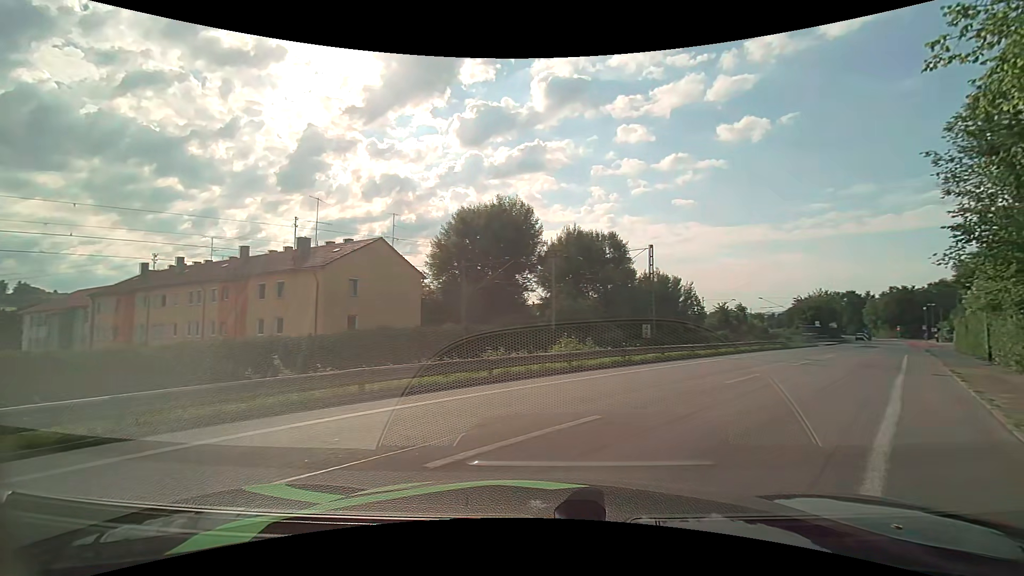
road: unclassified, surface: asphalt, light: Day
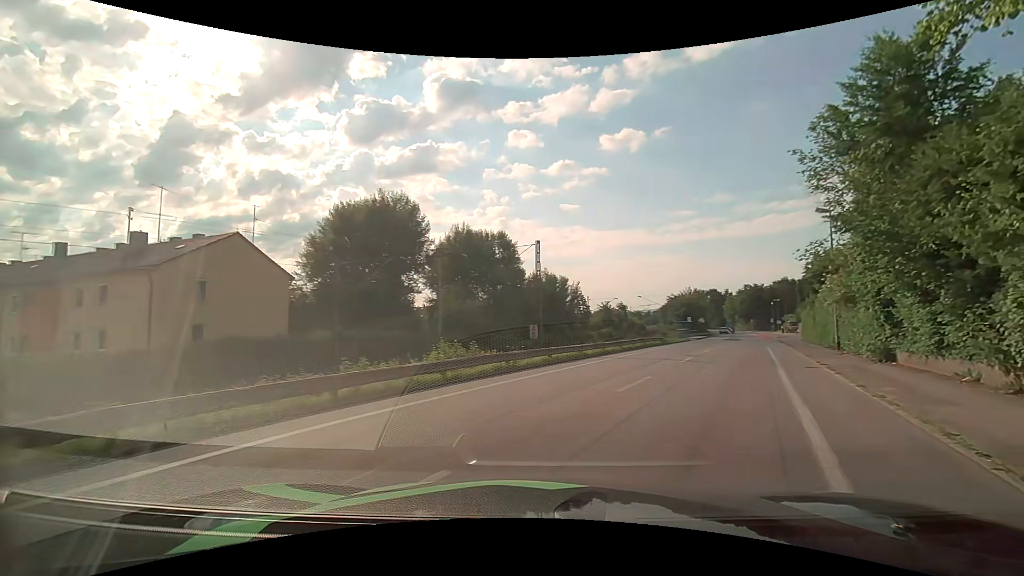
(+0.3, +2.6) m; +12°
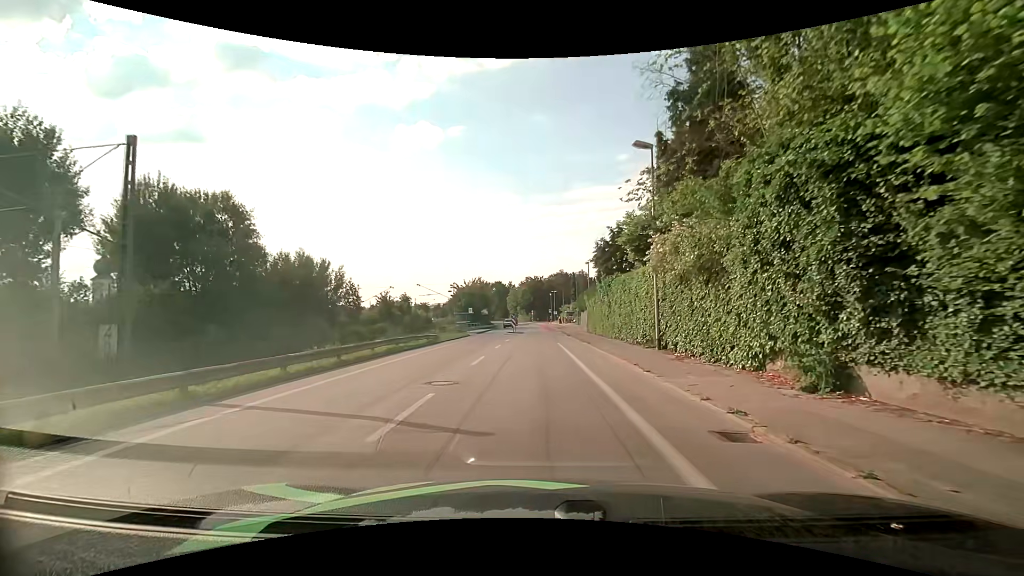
(+4.3, +13.7) m; +24°
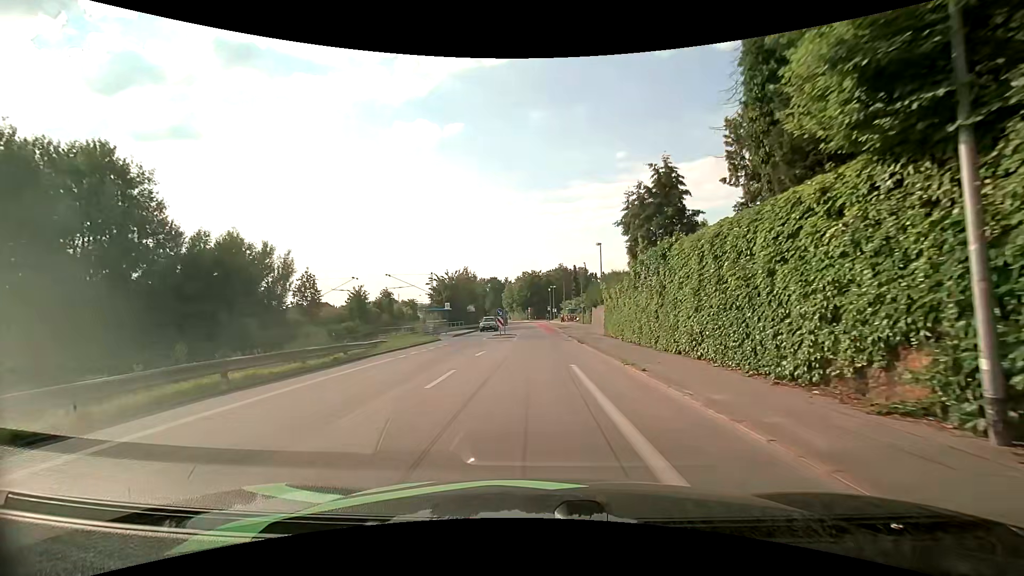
(+0.2, +14.4) m; 0°
(0, +10) (0, +20) (0, +30) (0, +40) (0, +50) (0, +60) (-1, +70) (-2, +80) (-2, +90) (-2, +100) m
